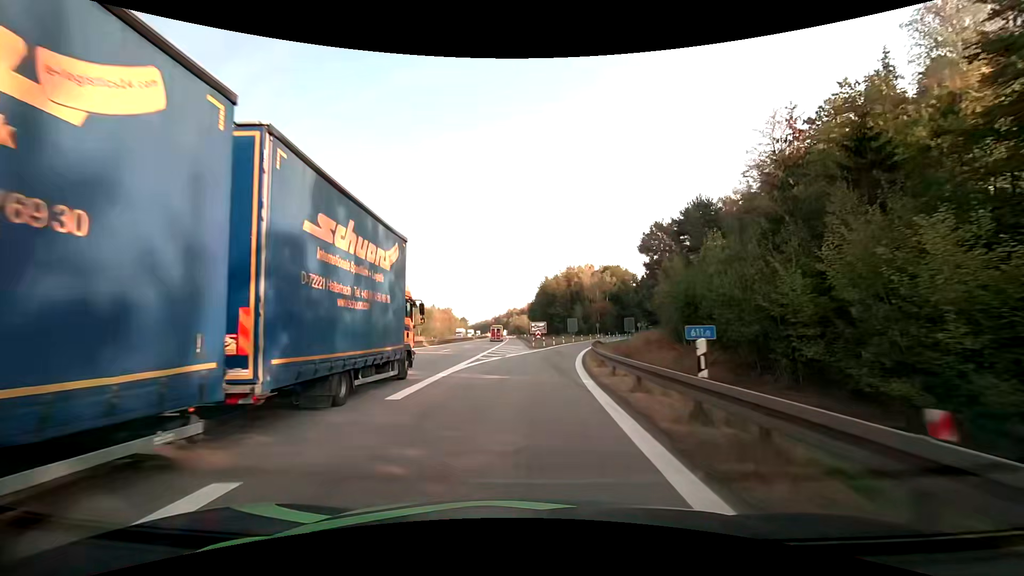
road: motorway_link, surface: asphalt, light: Day
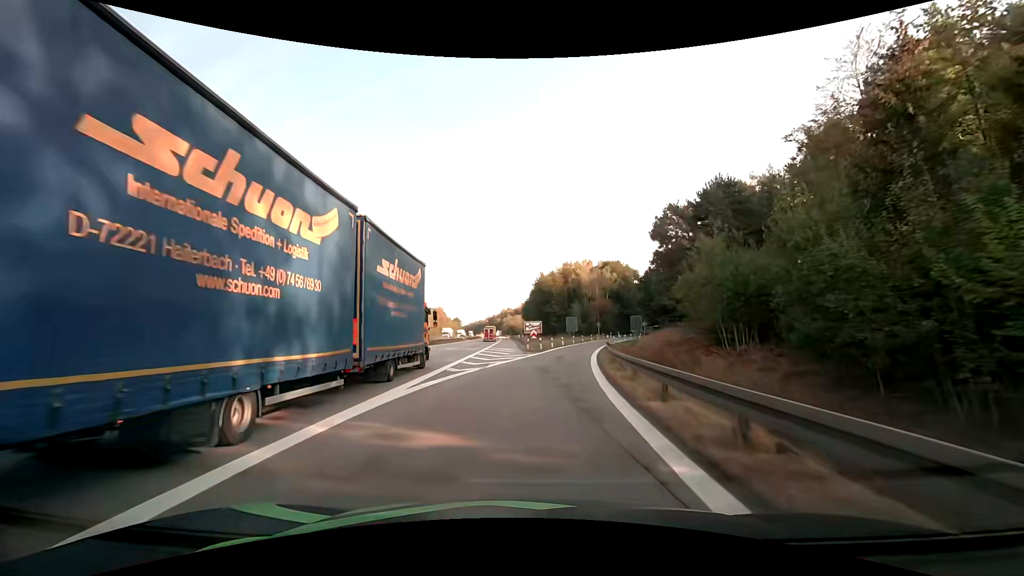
(0.0, +9.3) m; +1°
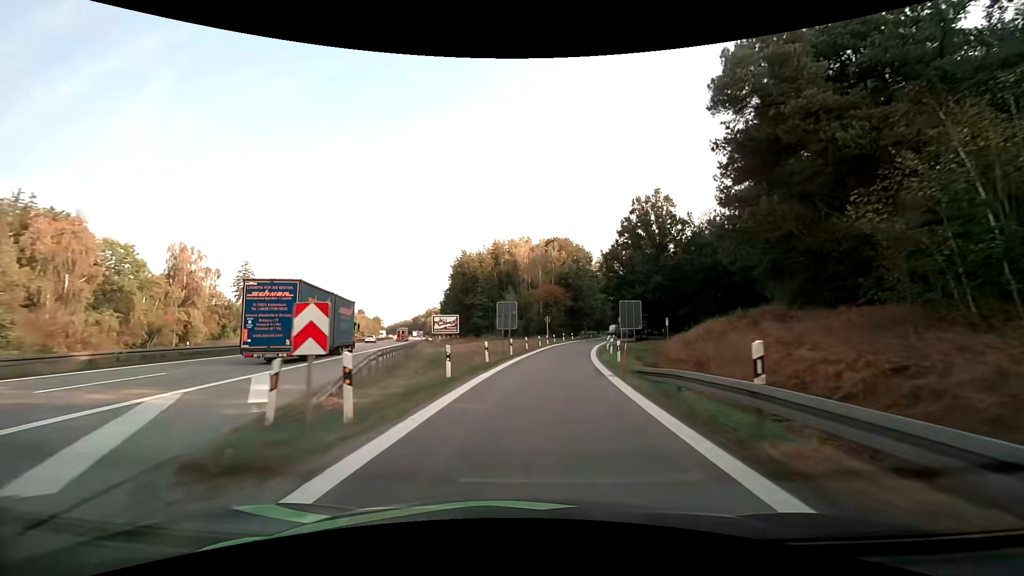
(+2.2, +34.8) m; +8°
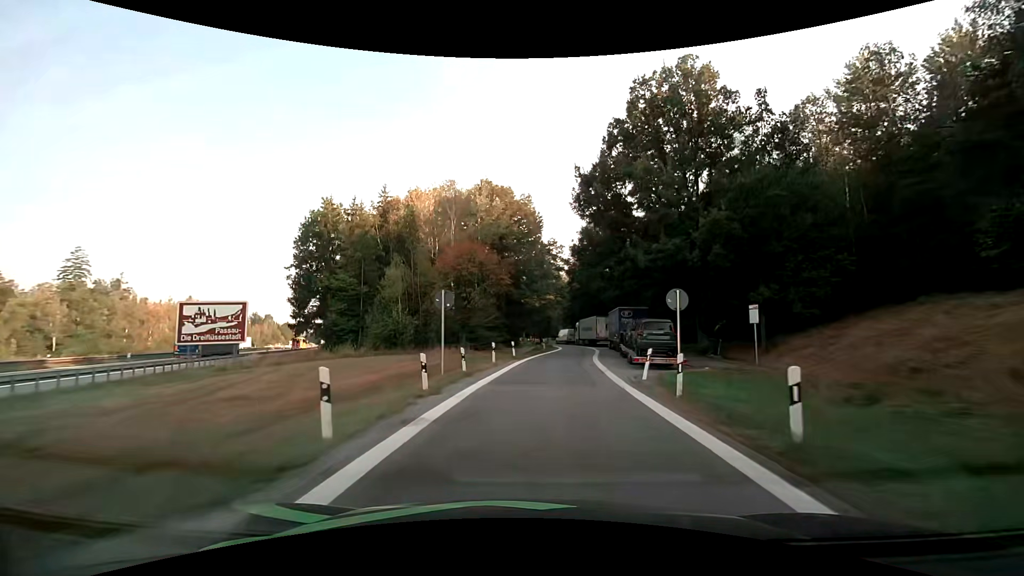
(+2.5, +37.5) m; +7°
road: service
(0, +10) (+1, +20) (+2, +30) (+3, +40) (+5, +50) (+6, +60) (+6, +70) (+5, +80) (+2, +89) (-1, +99) m
